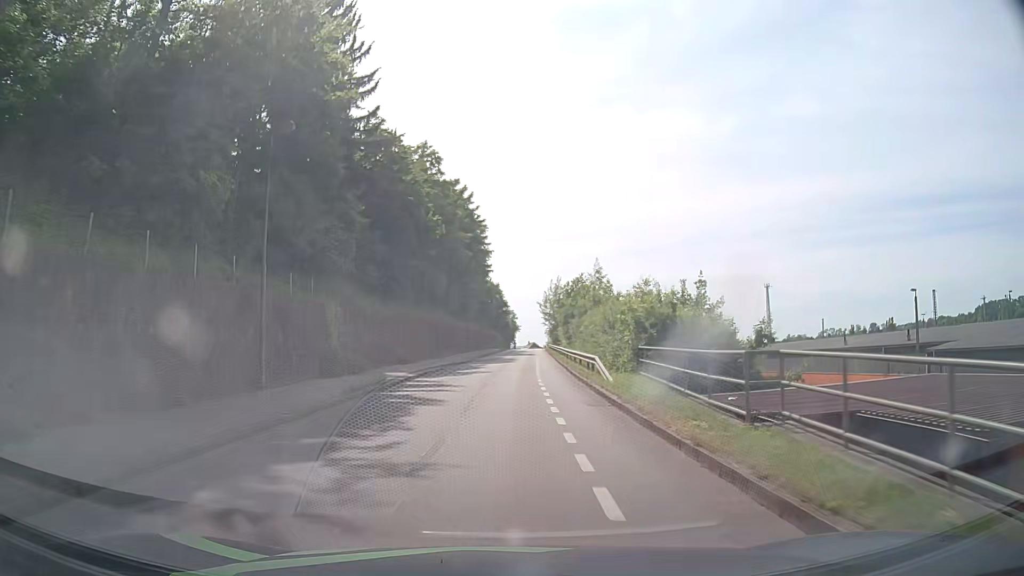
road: residential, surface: asphalt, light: Day
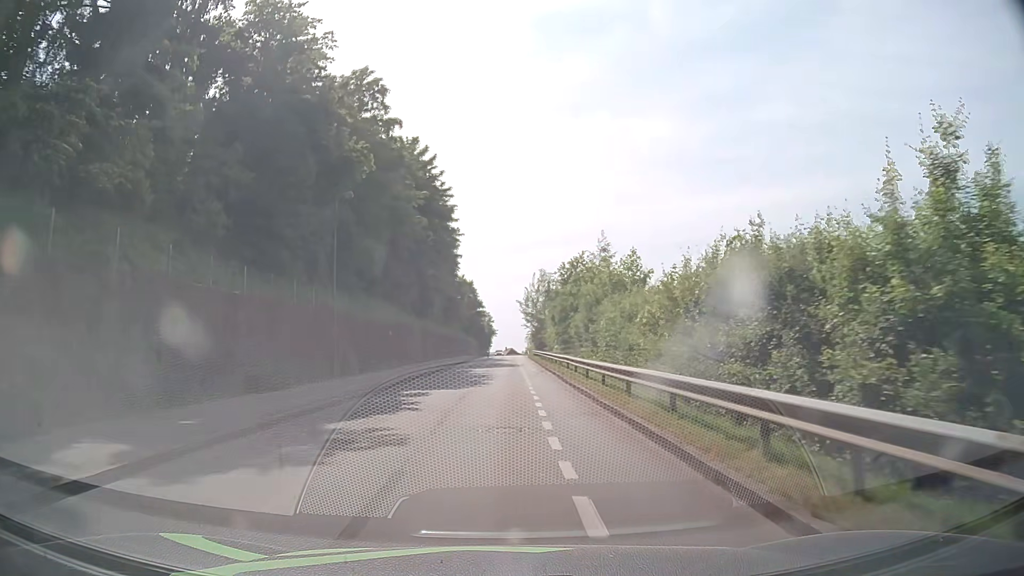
(+0.3, +20.9) m; +1°
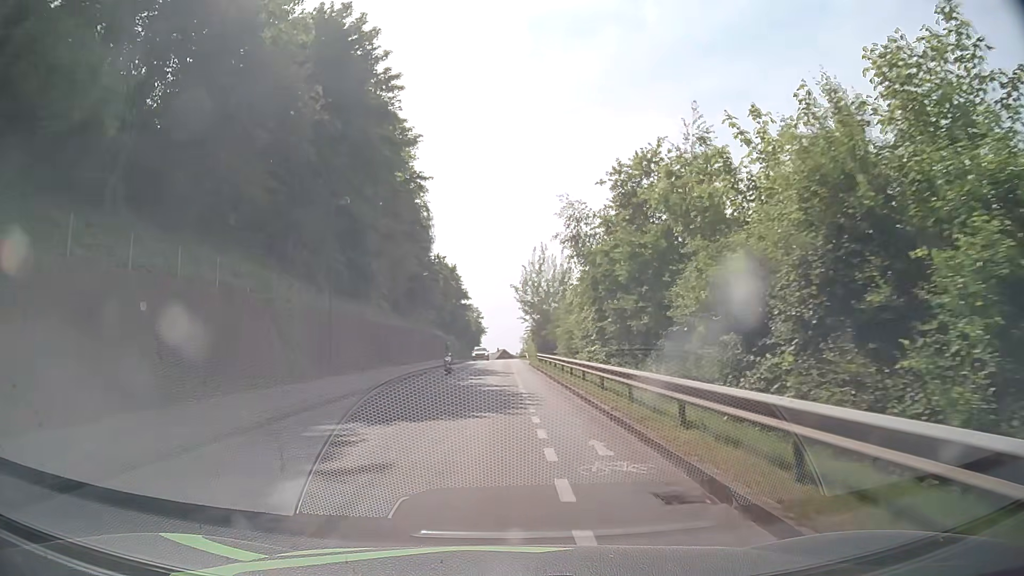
(+0.4, +29.5) m; +1°
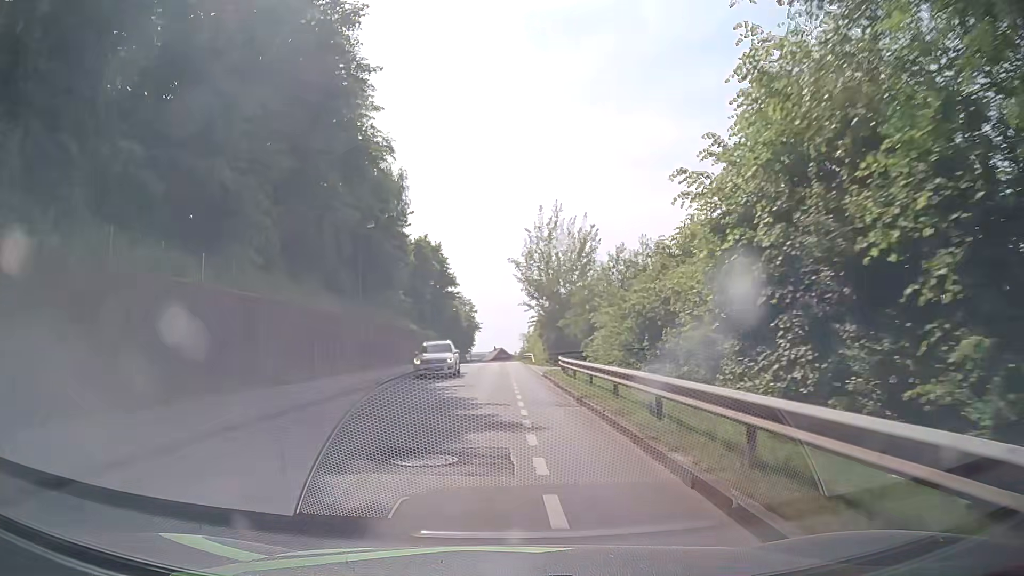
(+0.1, +23.4) m; 0°
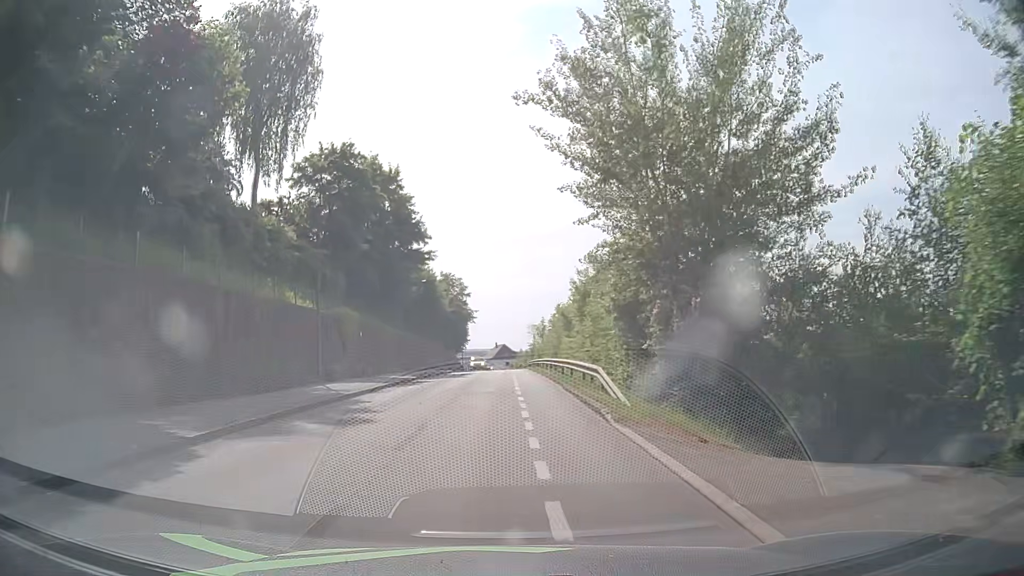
(-0.3, +39.1) m; 0°
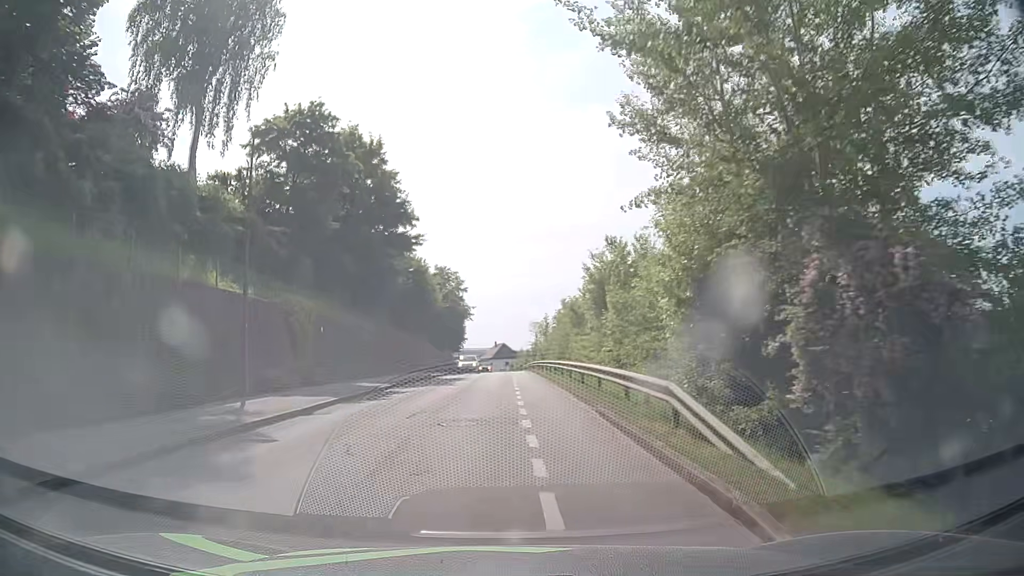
(0.0, +7.8) m; 0°
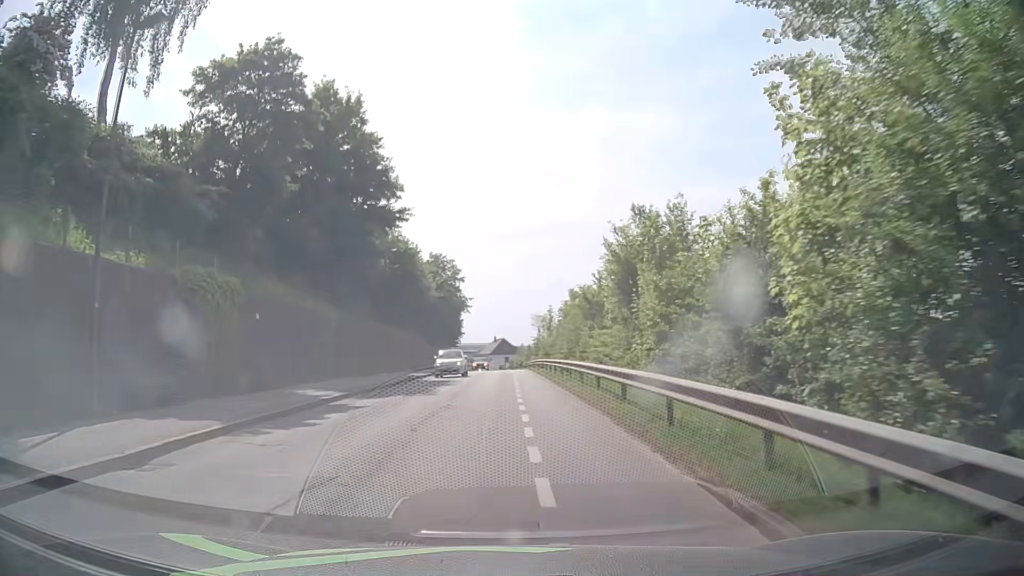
(-0.1, +7.8) m; -1°
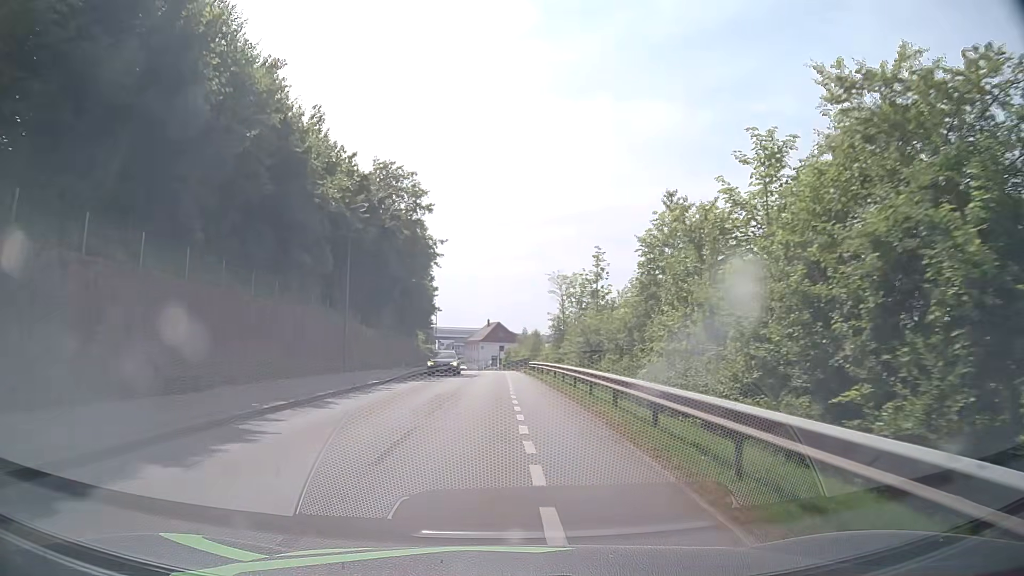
(+0.1, +39.6) m; +1°
(0, +10) (0, +20) (0, +30) (0, +40) (-1, +50) (-1, +60) (-1, +70) (-2, +80) (-2, +90) (-3, +100) m
